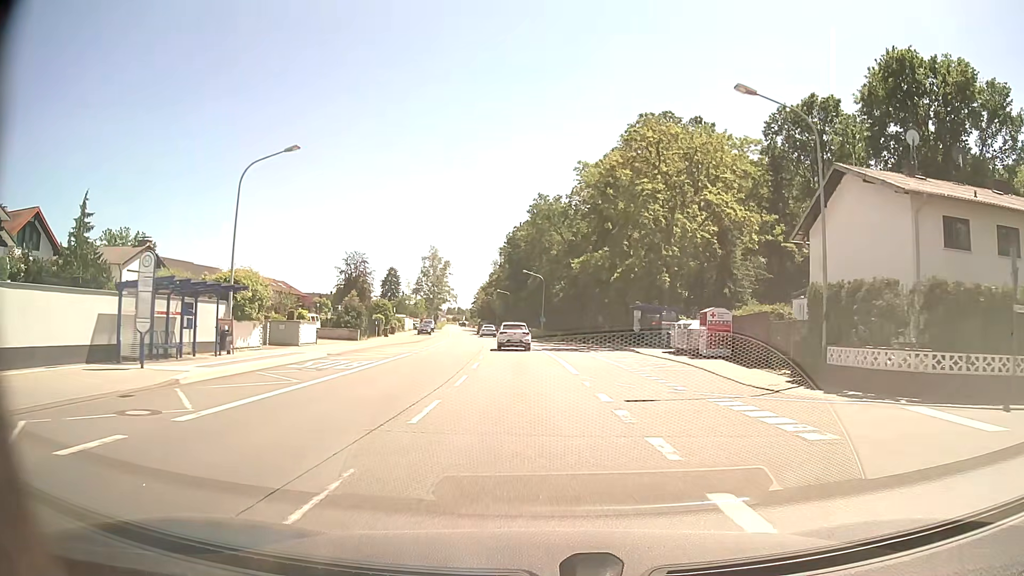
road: primary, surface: asphalt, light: Day
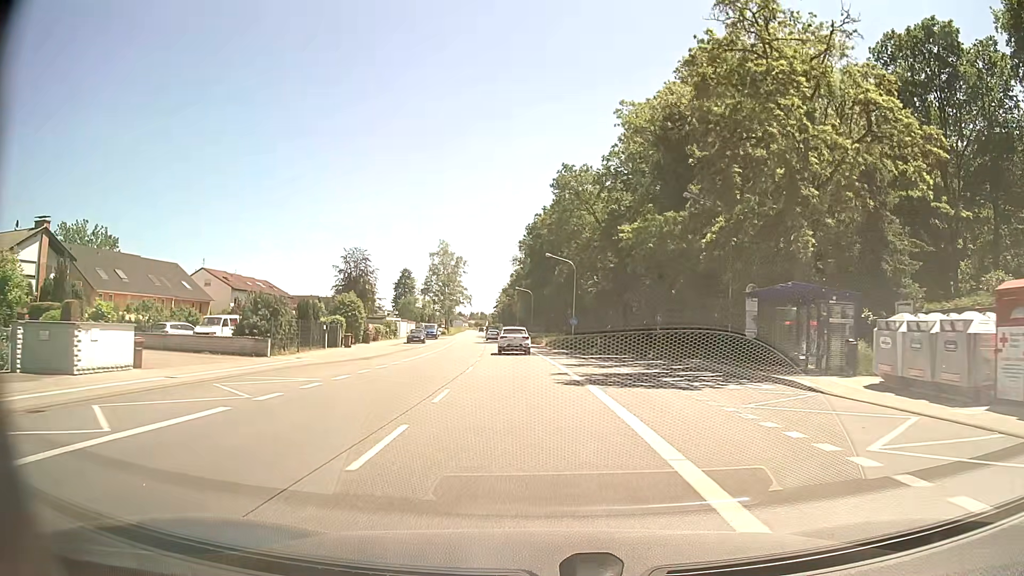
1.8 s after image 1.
(-0.4, +21.1) m; -2°
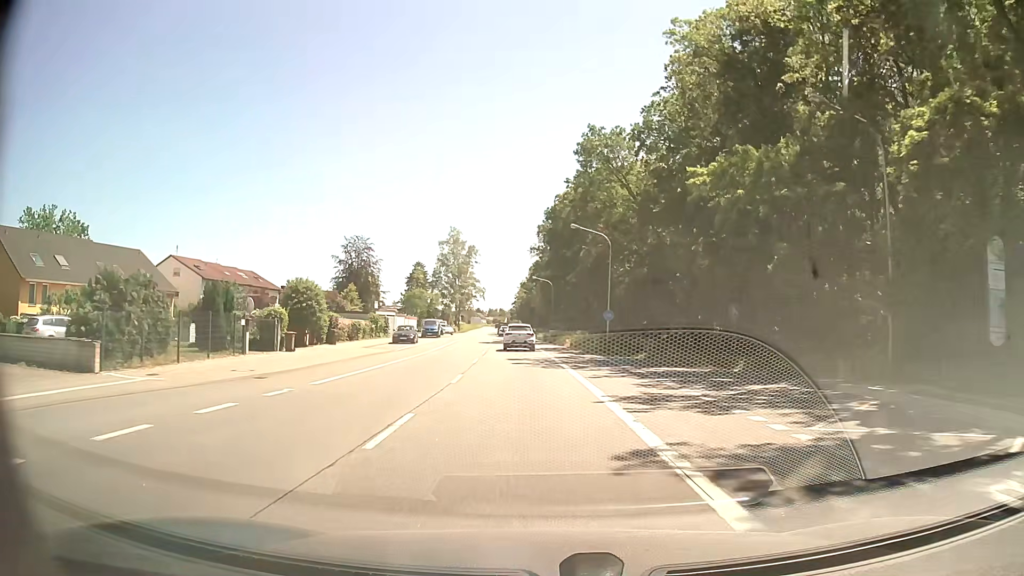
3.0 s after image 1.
(-0.2, +14.2) m; -2°
(0, +10) (0, +20) (-1, +30) (-1, +40) (-2, +50) (-2, +60) (-3, +70) (-4, +80) (-4, +90) (-5, +100) m
